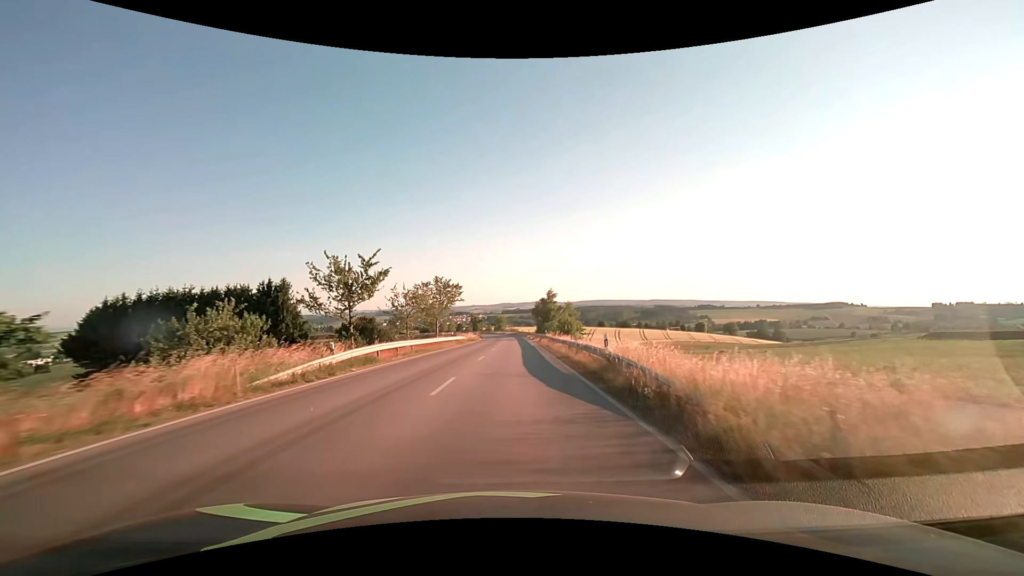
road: secondary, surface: asphalt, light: Day
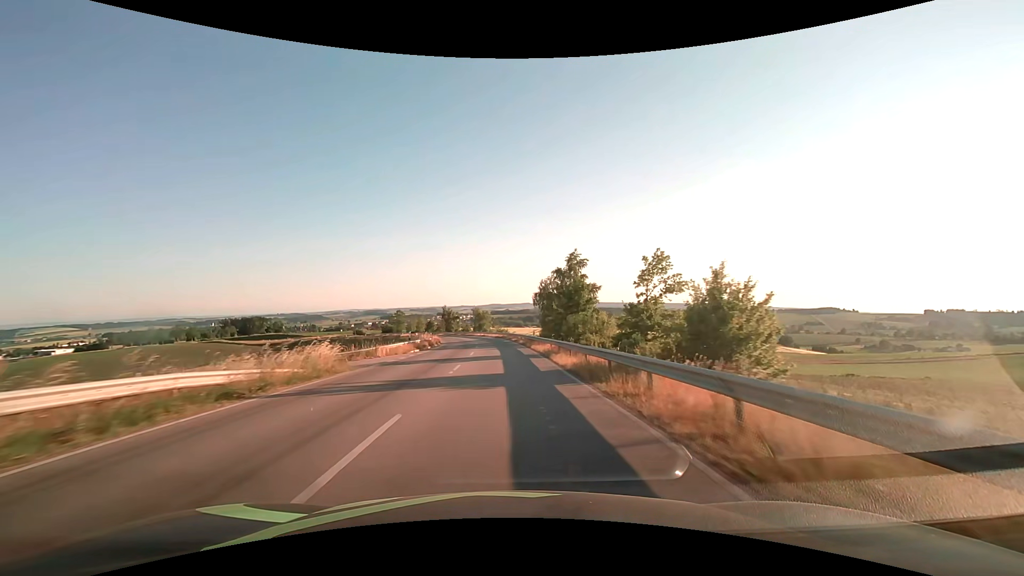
(+1.0, +54.8) m; +1°
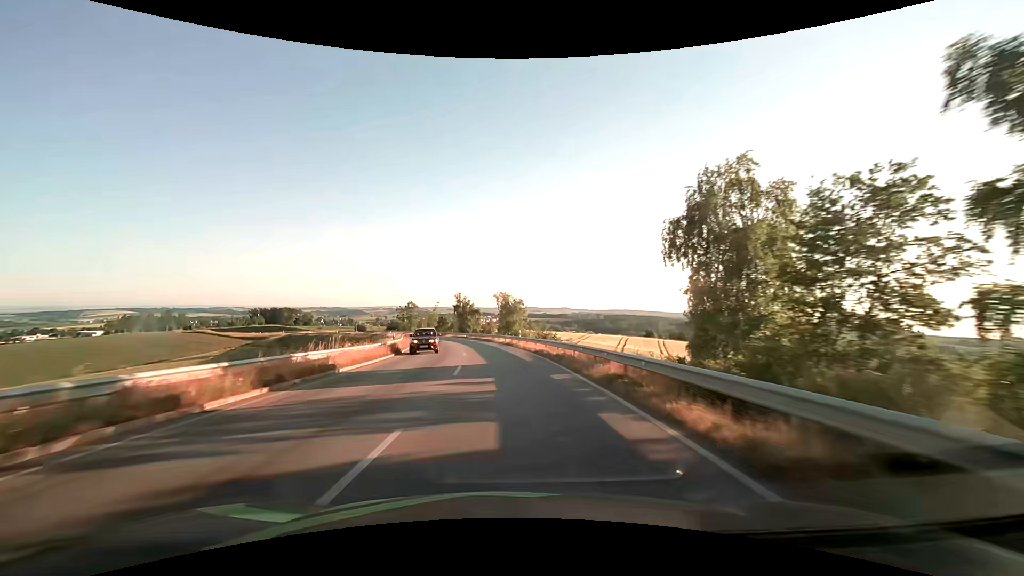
(-1.4, +49.1) m; -4°
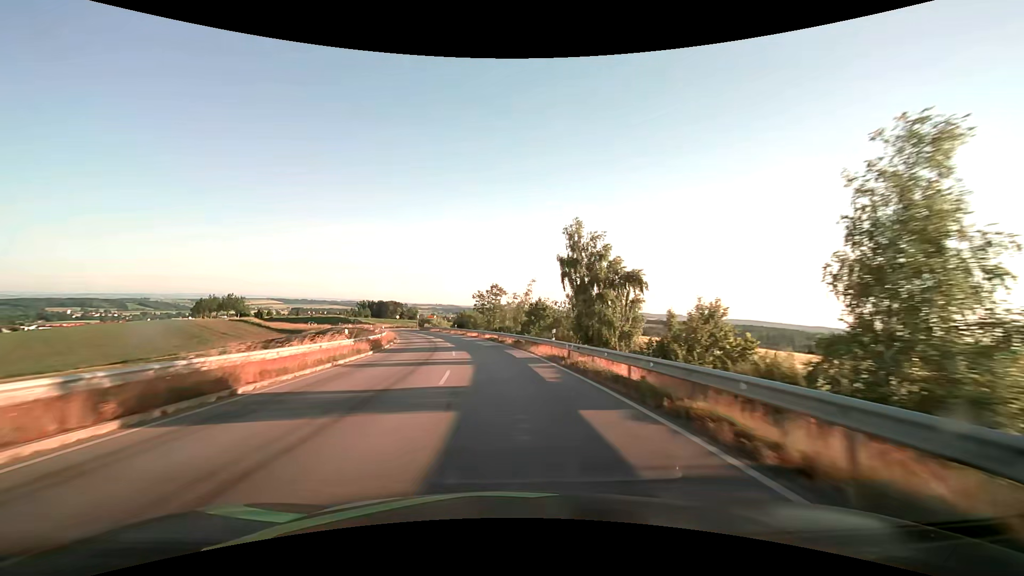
(-6.1, +63.6) m; -12°
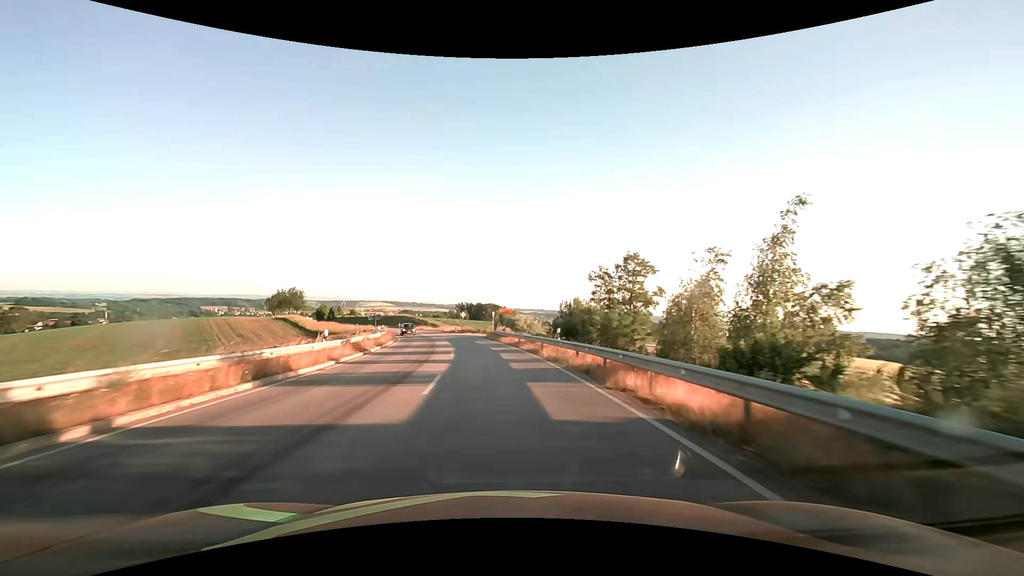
(-5.0, +49.5) m; -12°
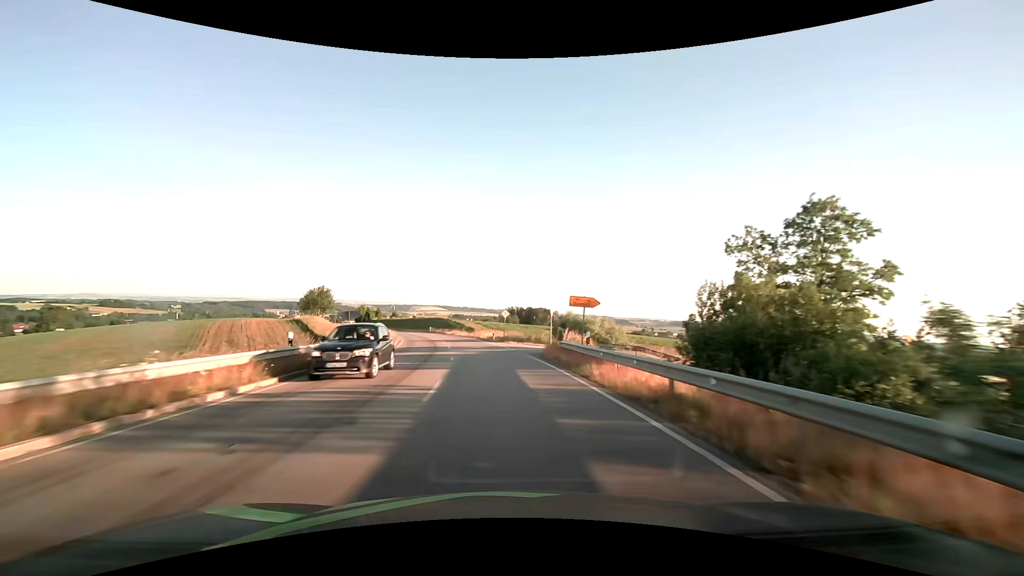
(-1.2, +24.9) m; -6°
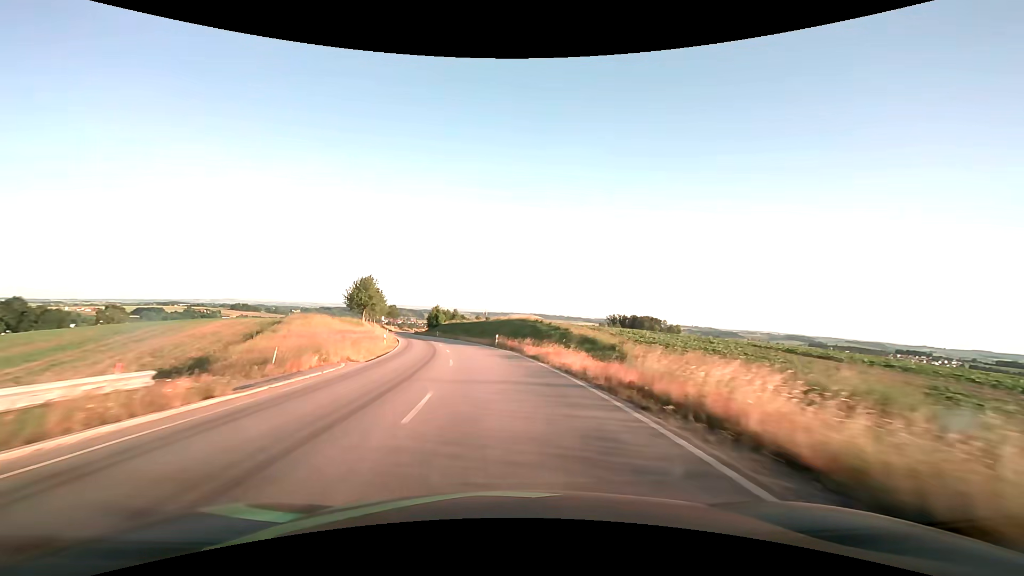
(-4.8, +49.8) m; -11°
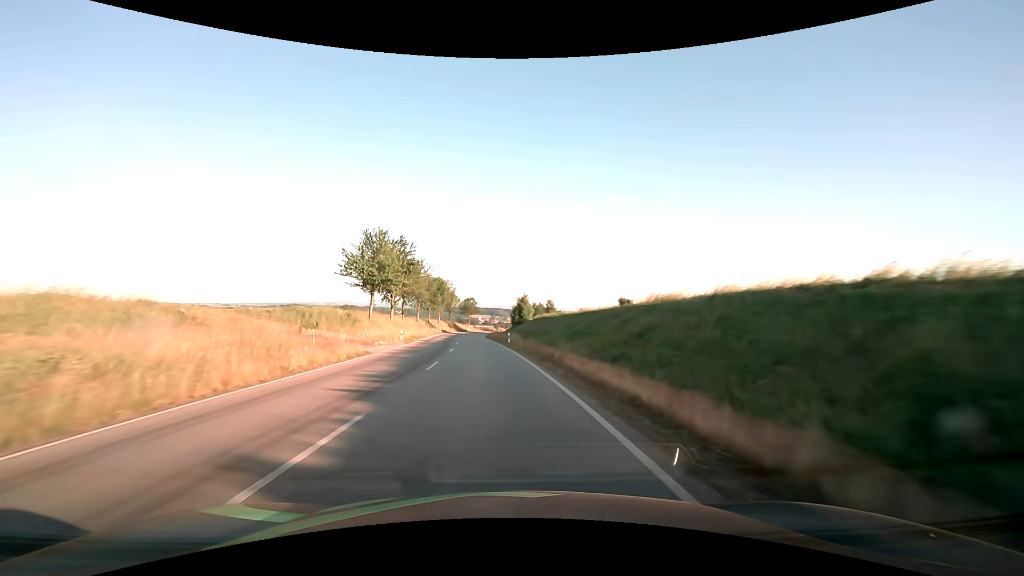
(-4.8, +51.5) m; -11°
(0, +10) (-1, +20) (-1, +30) (-2, +40) (-3, +50) (-4, +60) (-5, +70) (-6, +80) (-6, +90) (-7, +100) m
